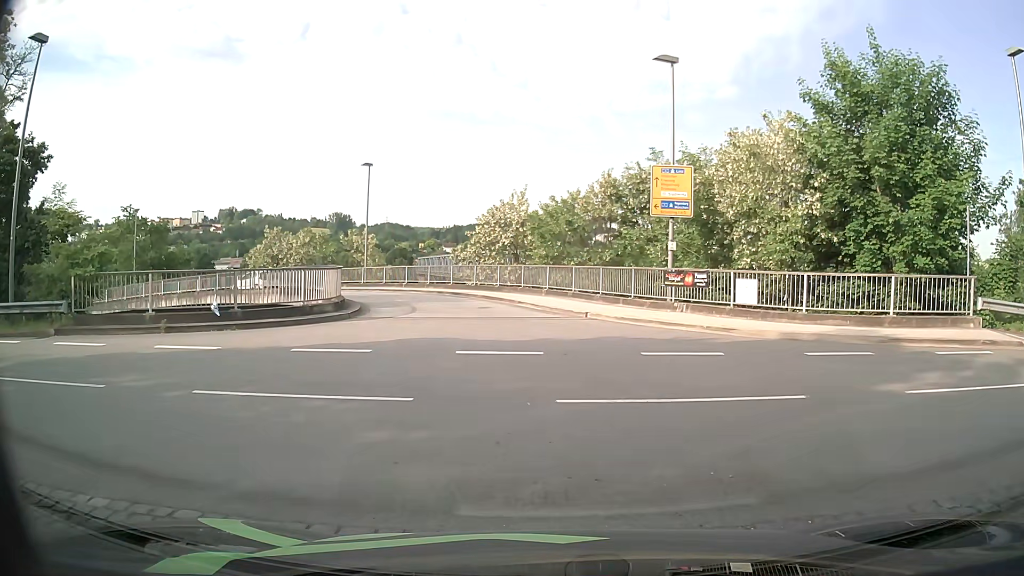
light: Day
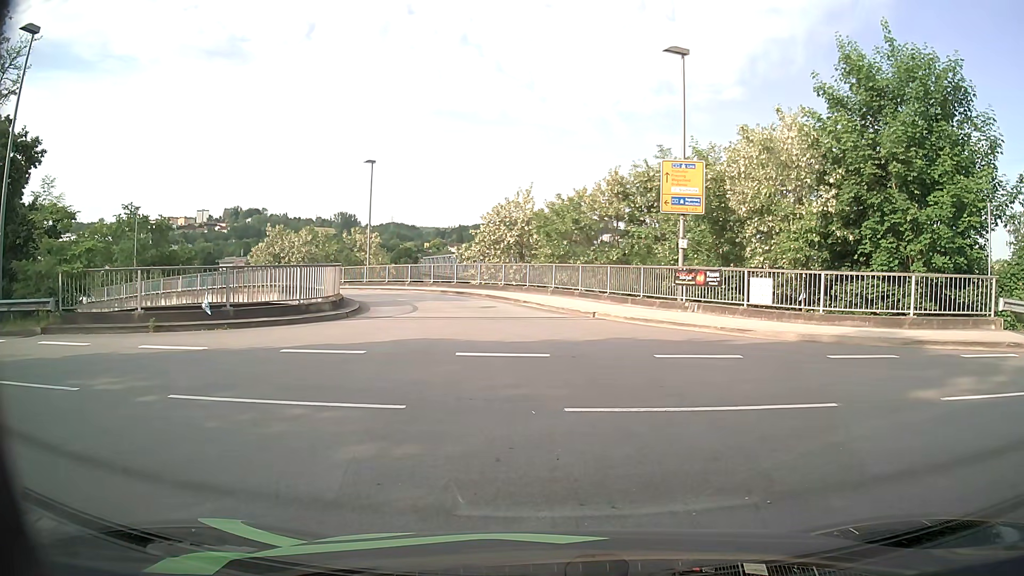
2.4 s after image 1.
(0.0, +0.8) m; 0°
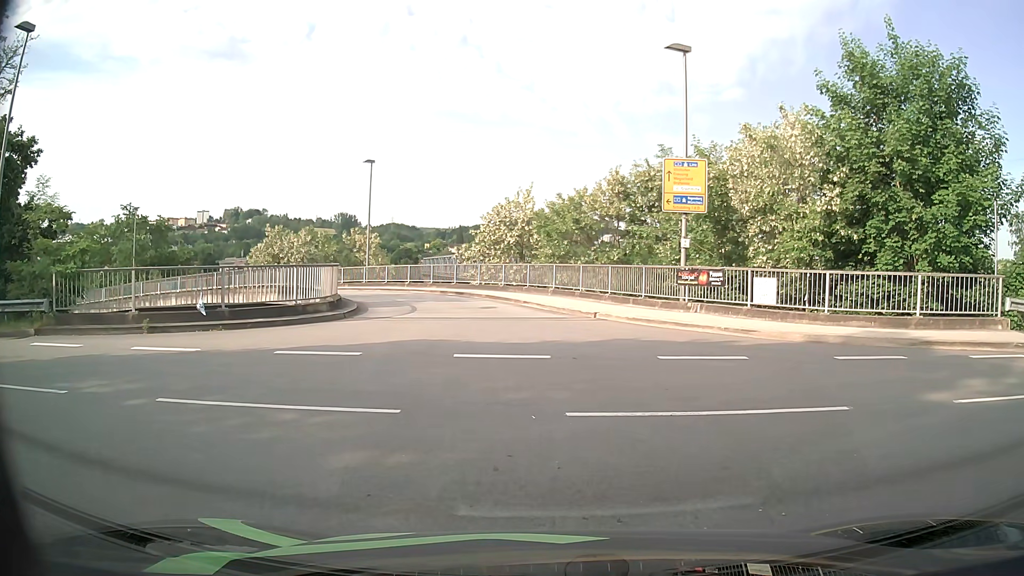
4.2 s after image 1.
(0.0, +0.3) m; 0°
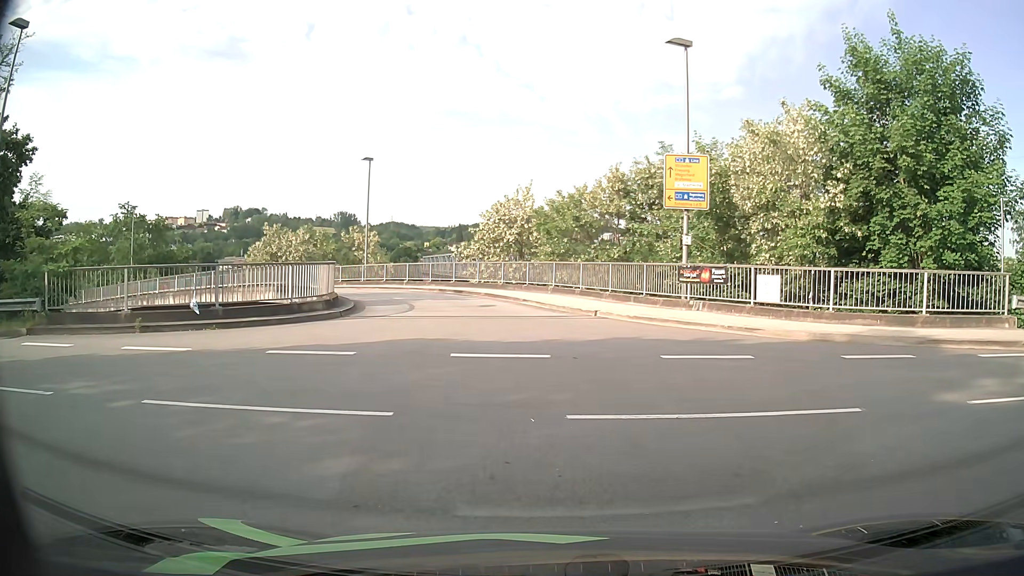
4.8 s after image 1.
(0.0, +0.3) m; 0°
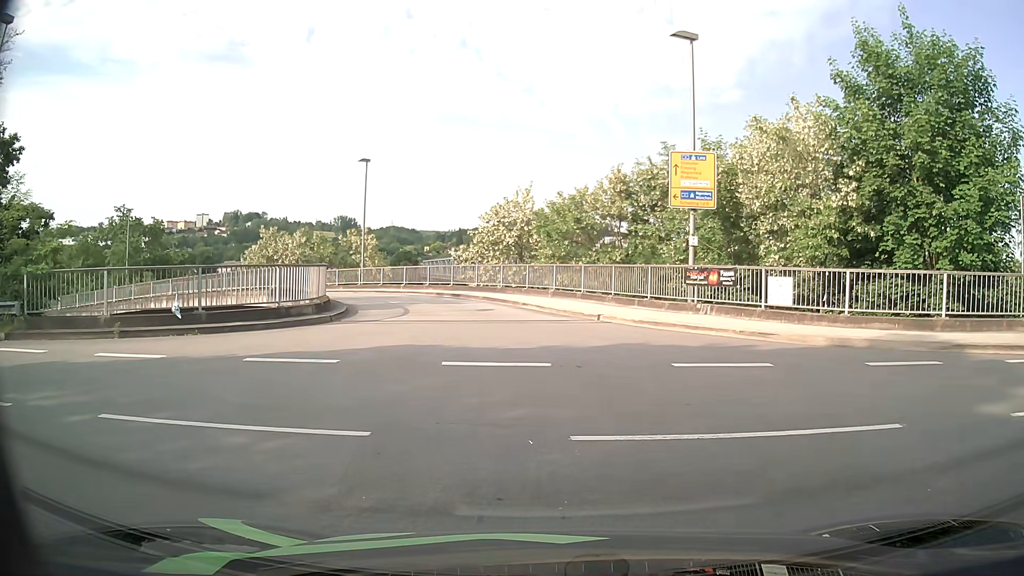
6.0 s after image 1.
(0.0, +0.9) m; 0°
